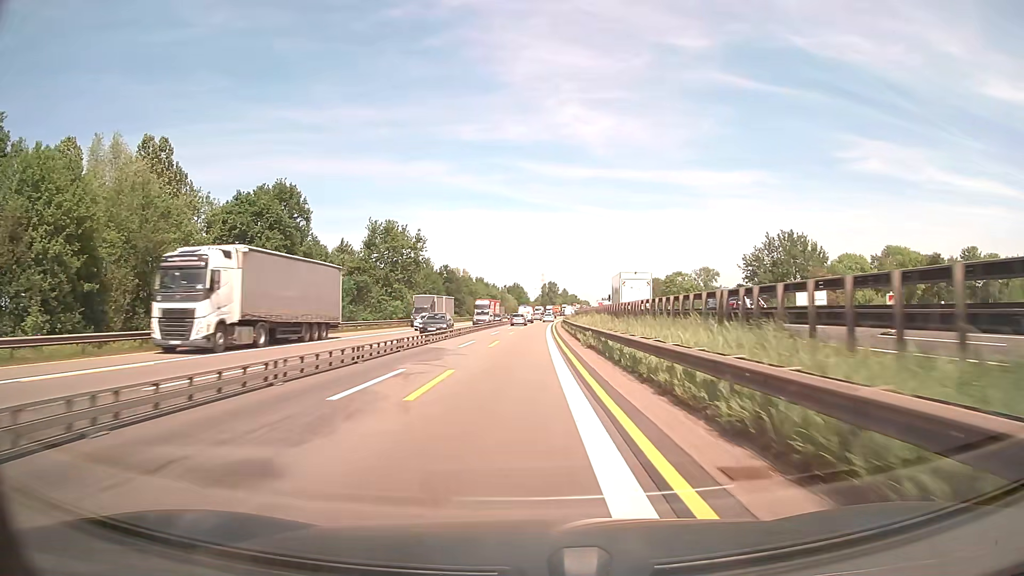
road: motorway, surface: asphalt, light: Day
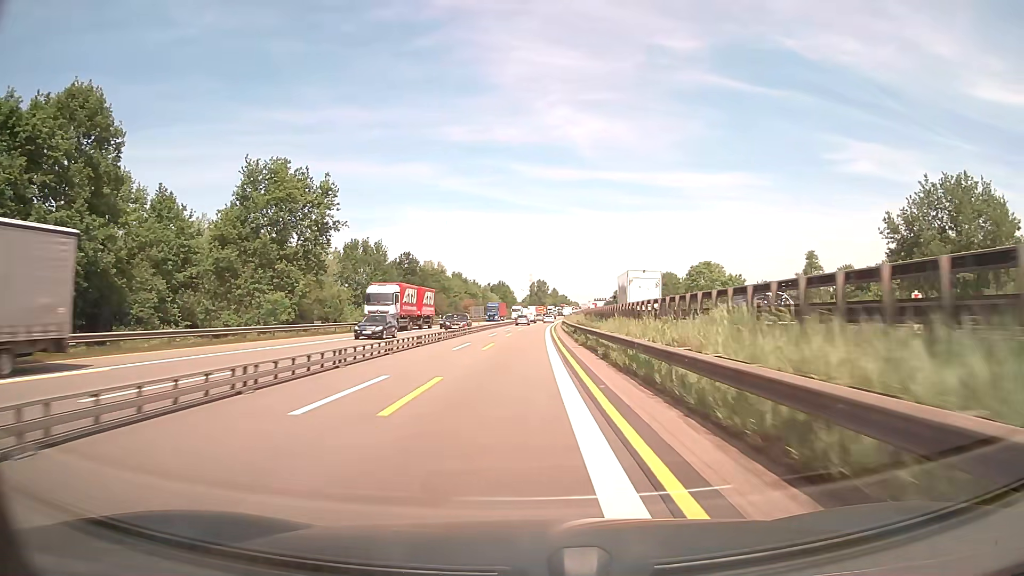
(+0.2, +37.5) m; +1°
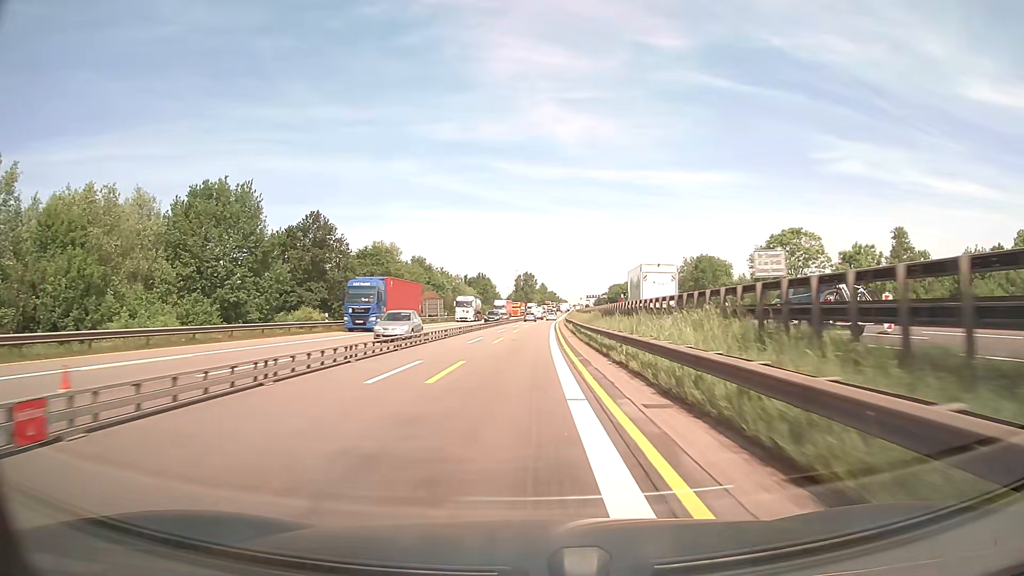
(+0.4, +49.9) m; +1°
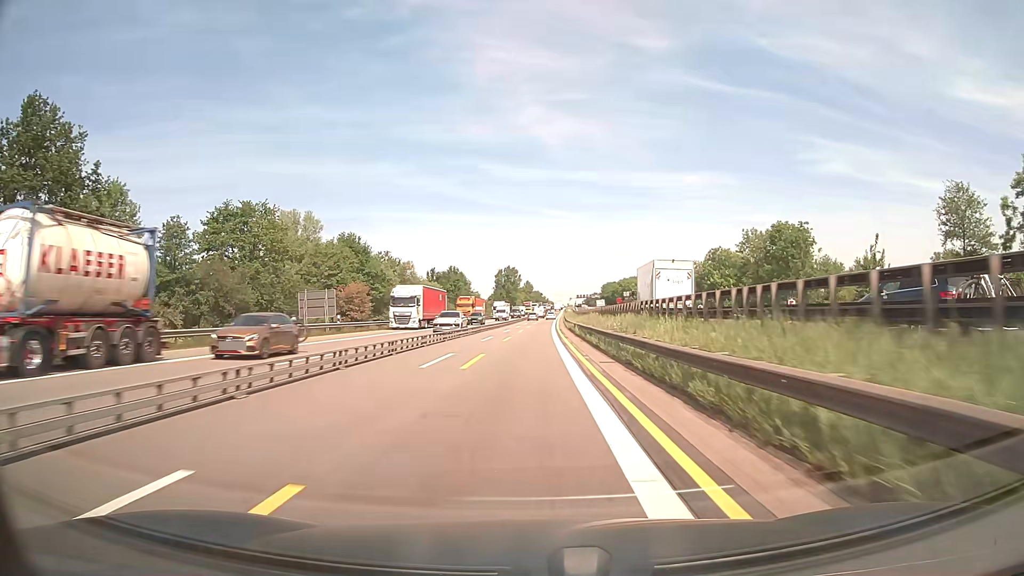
(+0.5, +50.0) m; +1°
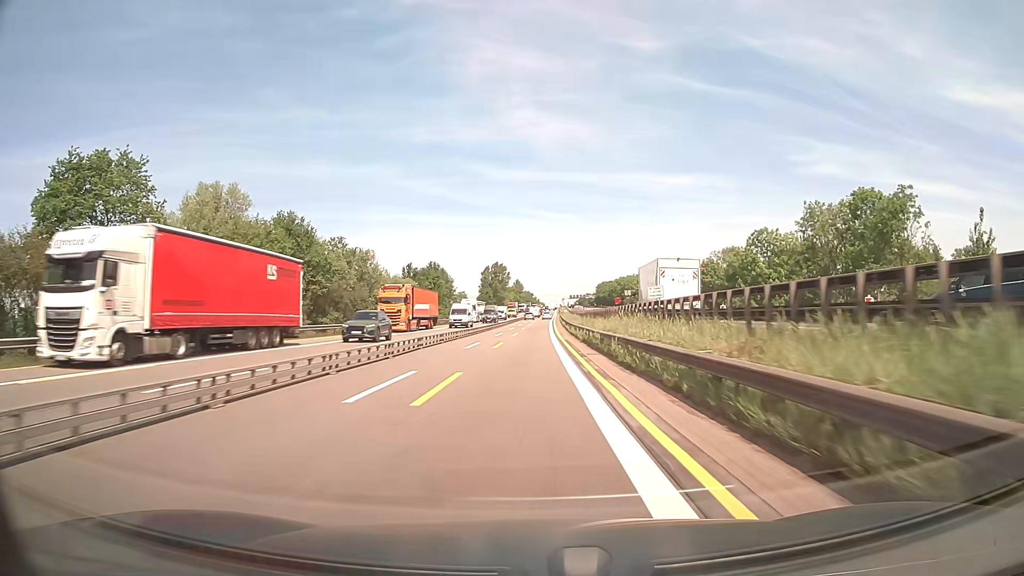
(+0.2, +25.0) m; +1°
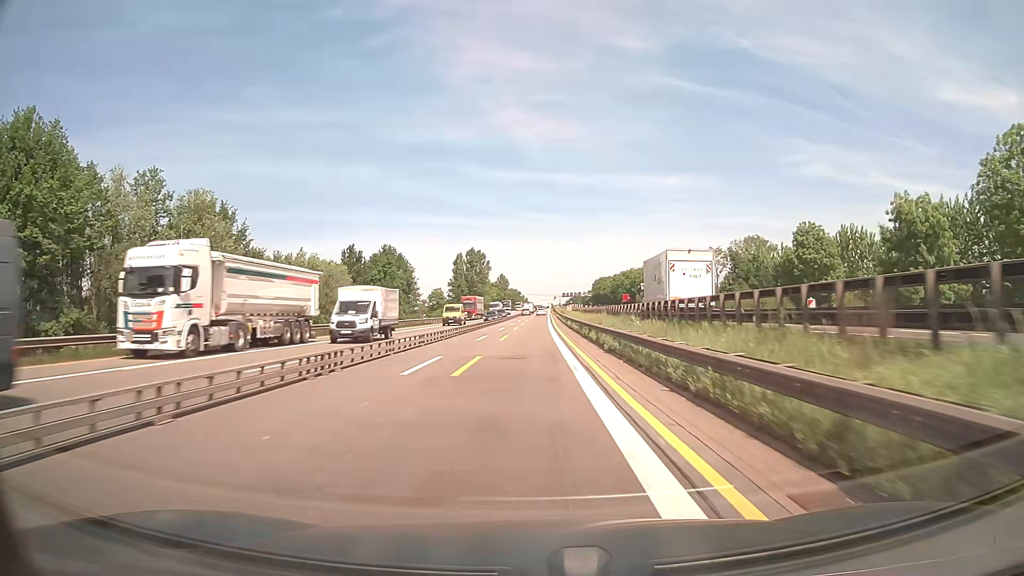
(+0.5, +50.0) m; +1°
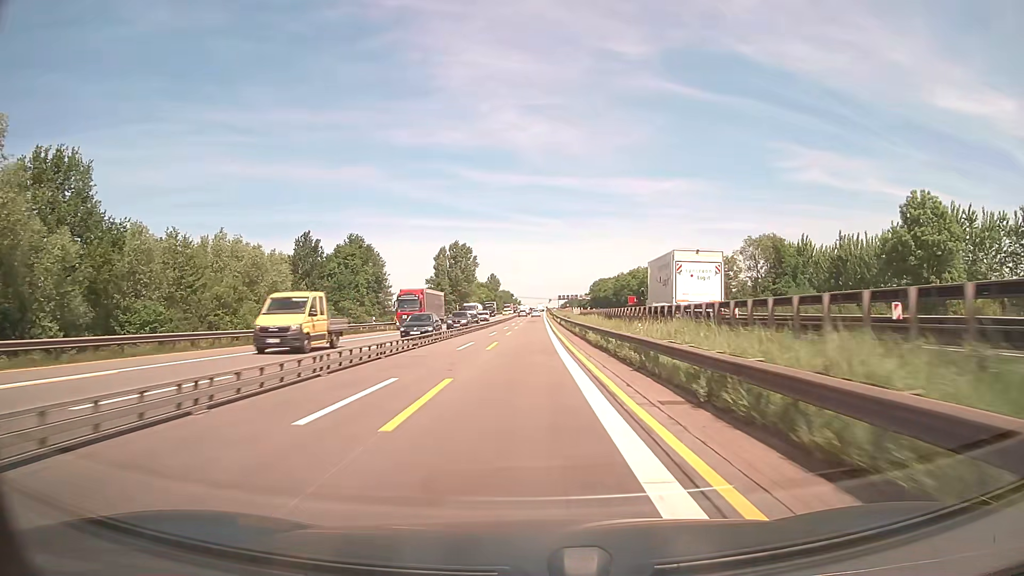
(+0.1, +24.9) m; +1°
